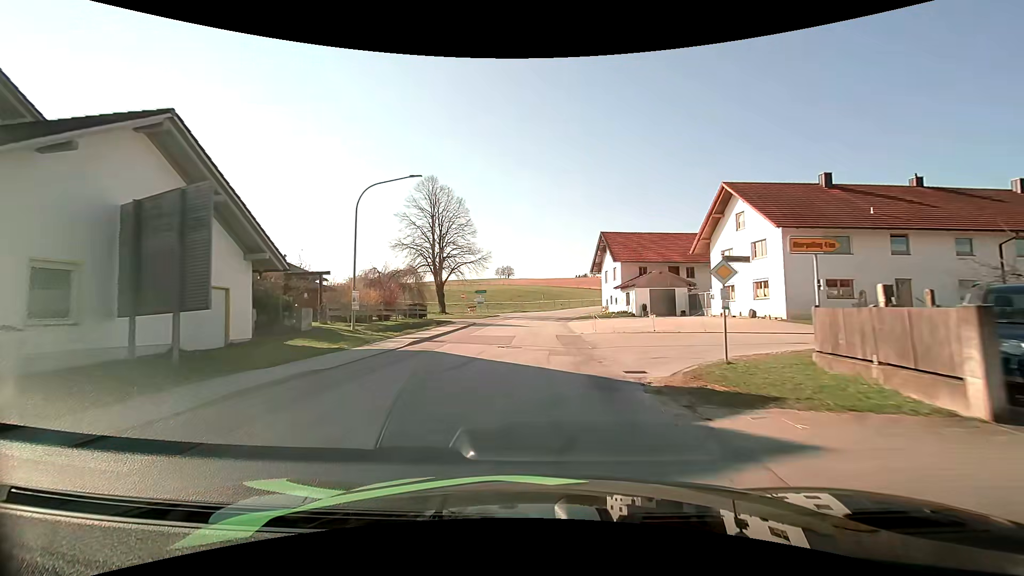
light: Day
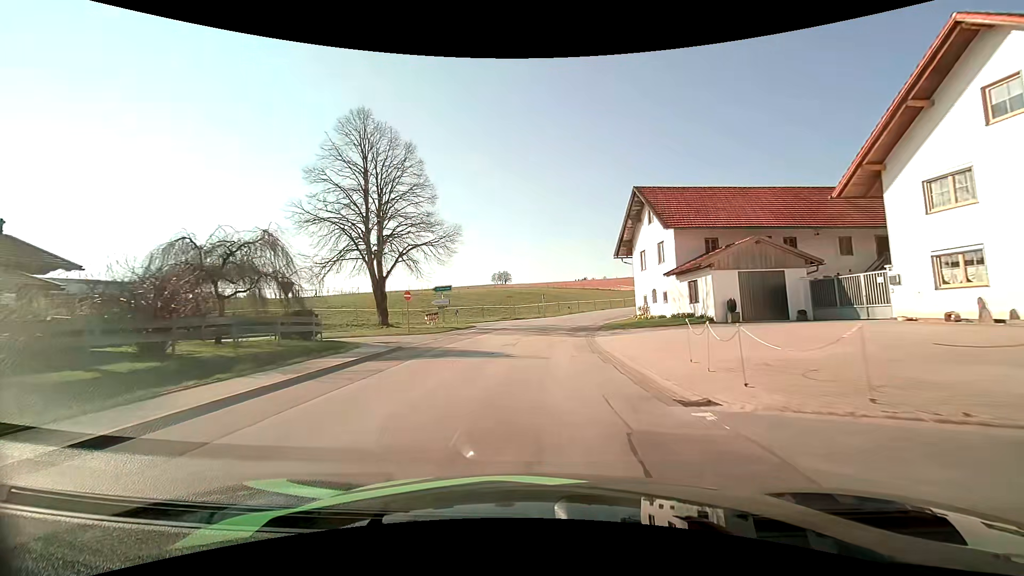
(0.0, +20.9) m; 0°
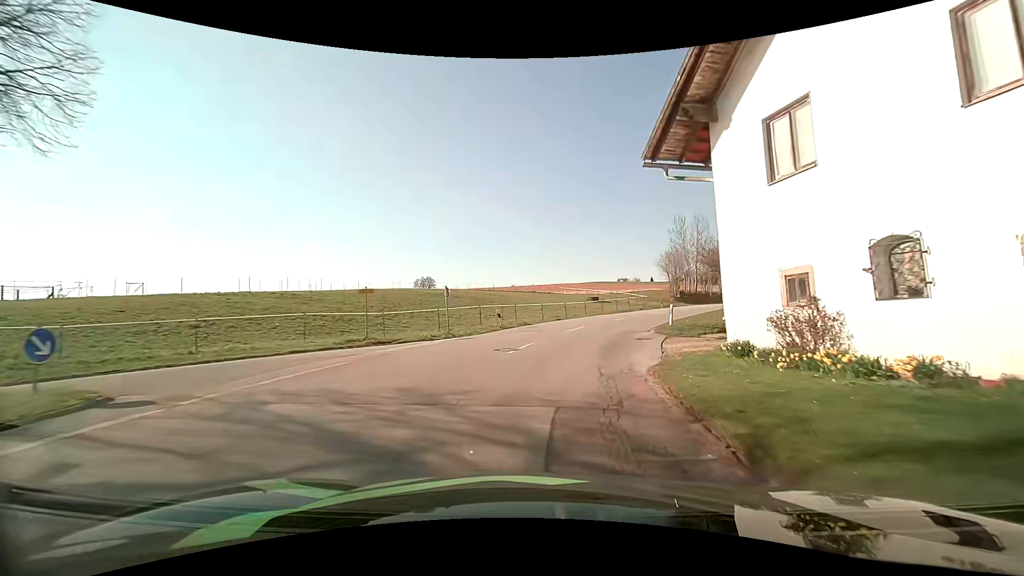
(+0.8, +27.3) m; +8°
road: tertiary
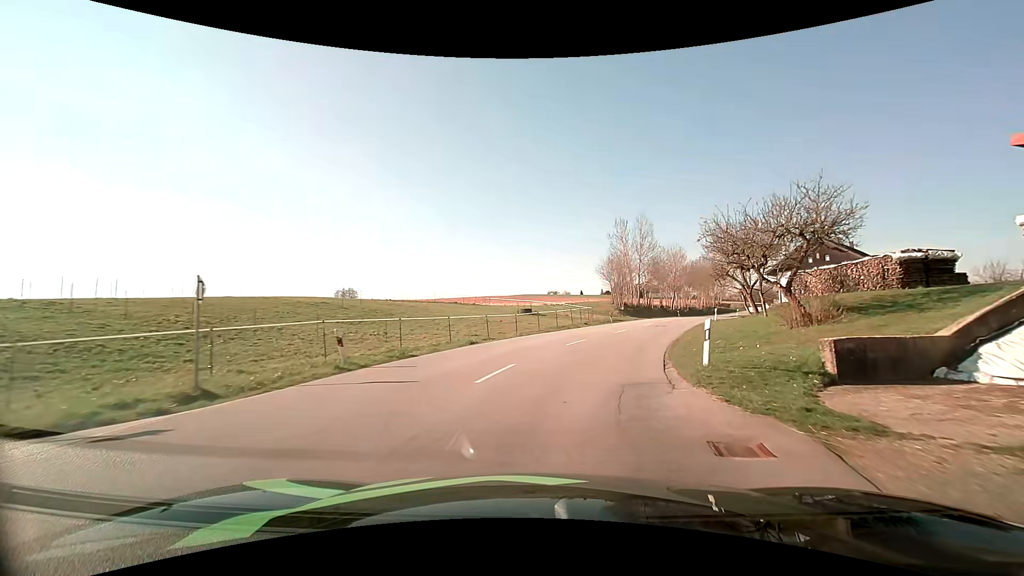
(+0.8, +13.6) m; +8°
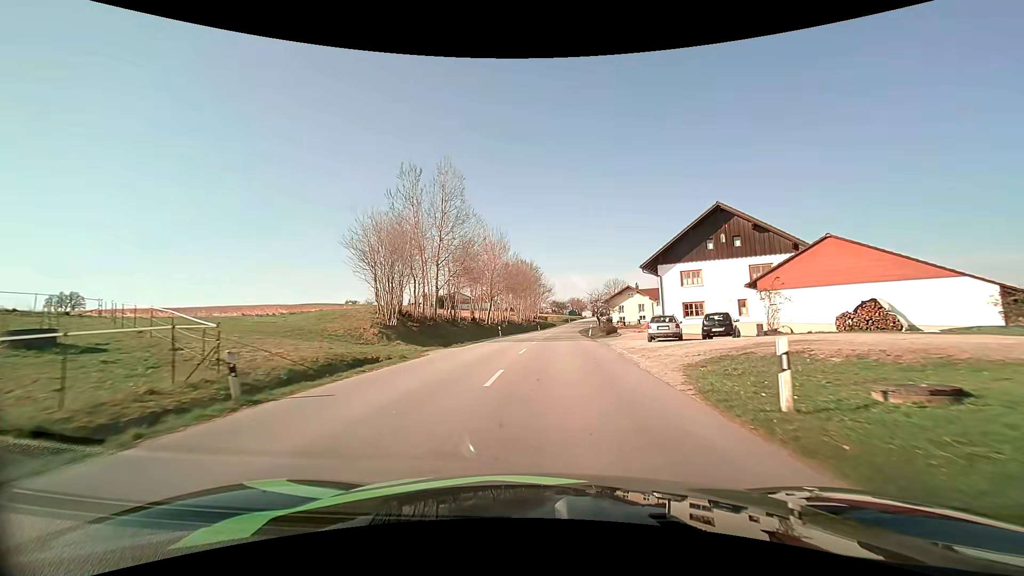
(+7.7, +34.9) m; +22°
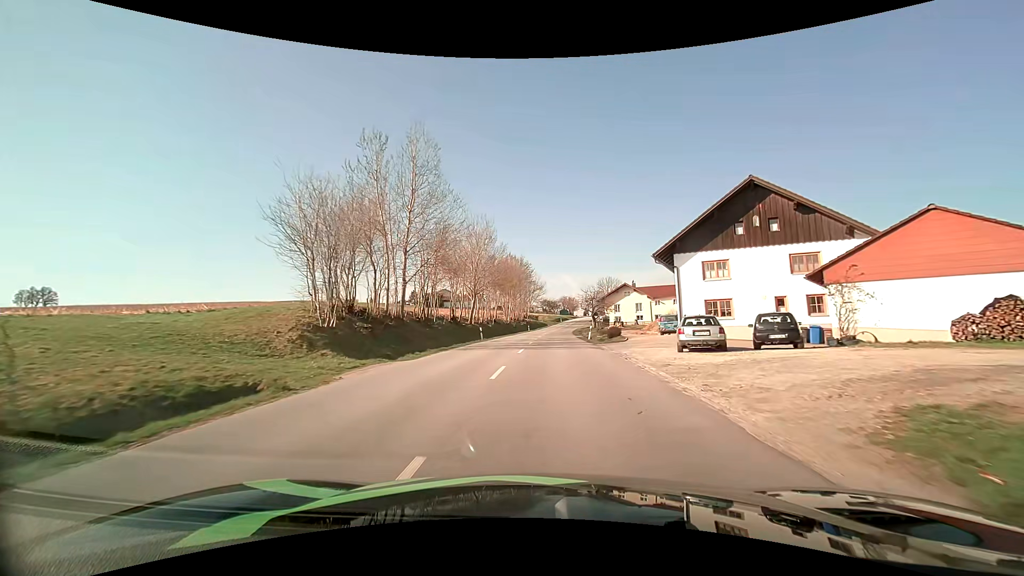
(+0.1, +7.8) m; +1°
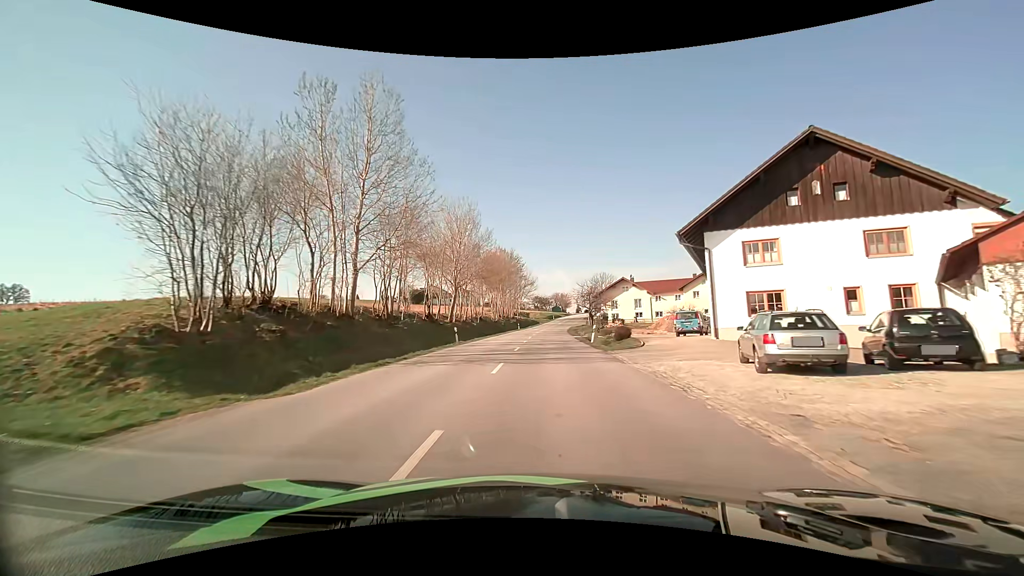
(+0.1, +8.1) m; +1°
